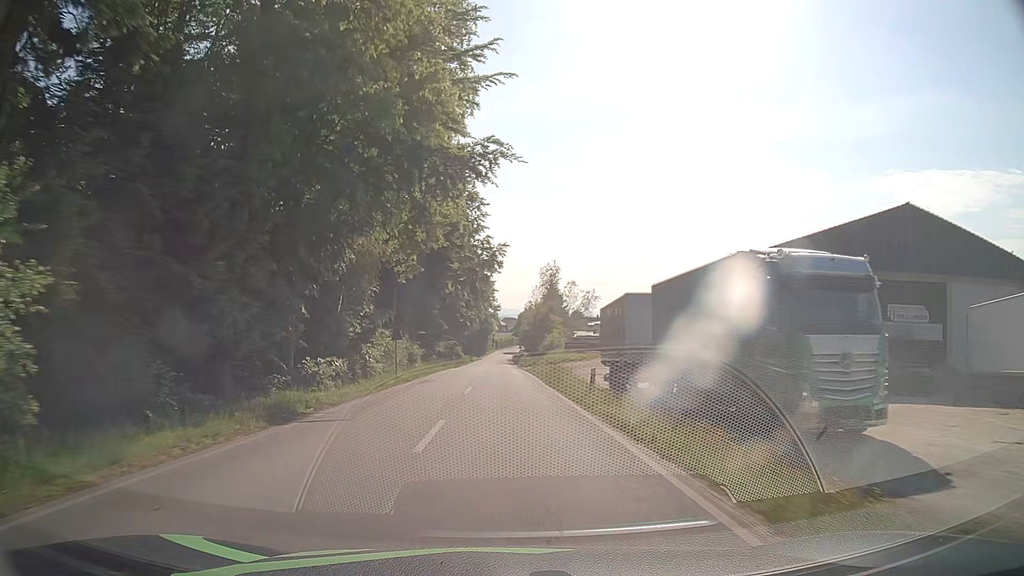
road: tertiary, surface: asphalt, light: Day
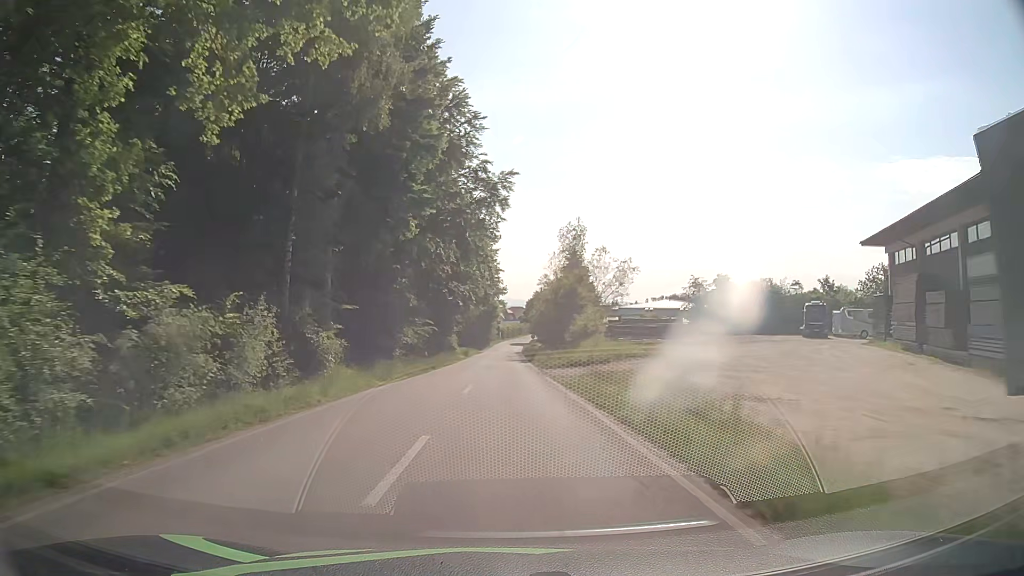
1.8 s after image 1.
(-0.1, +27.9) m; 0°
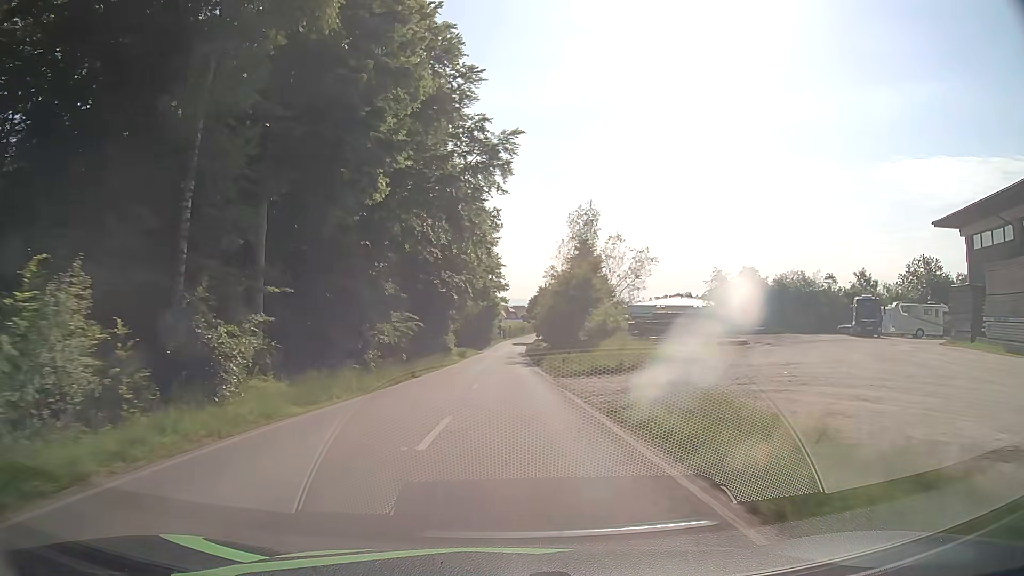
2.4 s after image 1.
(-0.1, +9.2) m; -1°
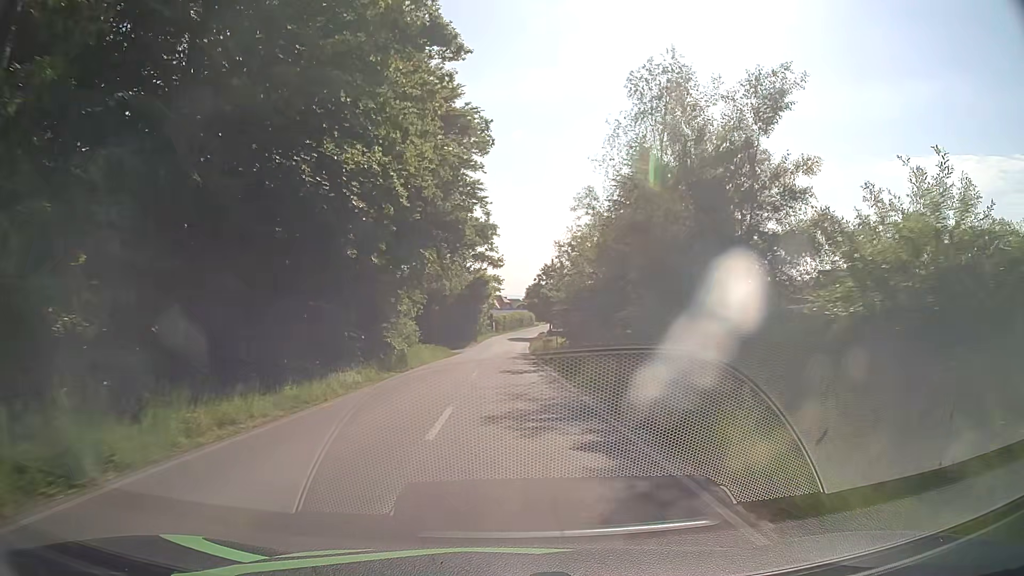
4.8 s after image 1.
(+0.2, +36.2) m; +1°
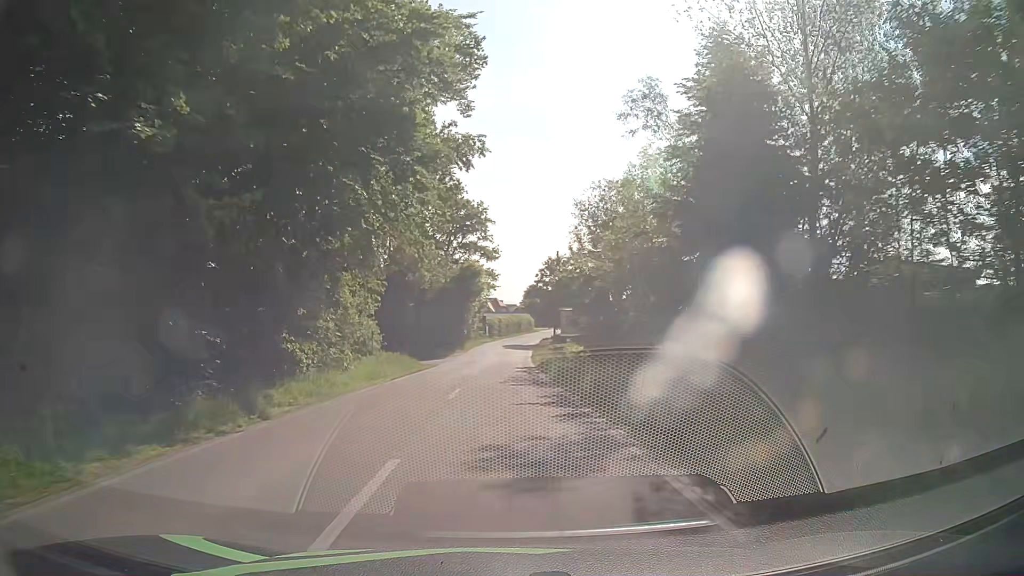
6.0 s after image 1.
(-0.1, +17.5) m; 0°
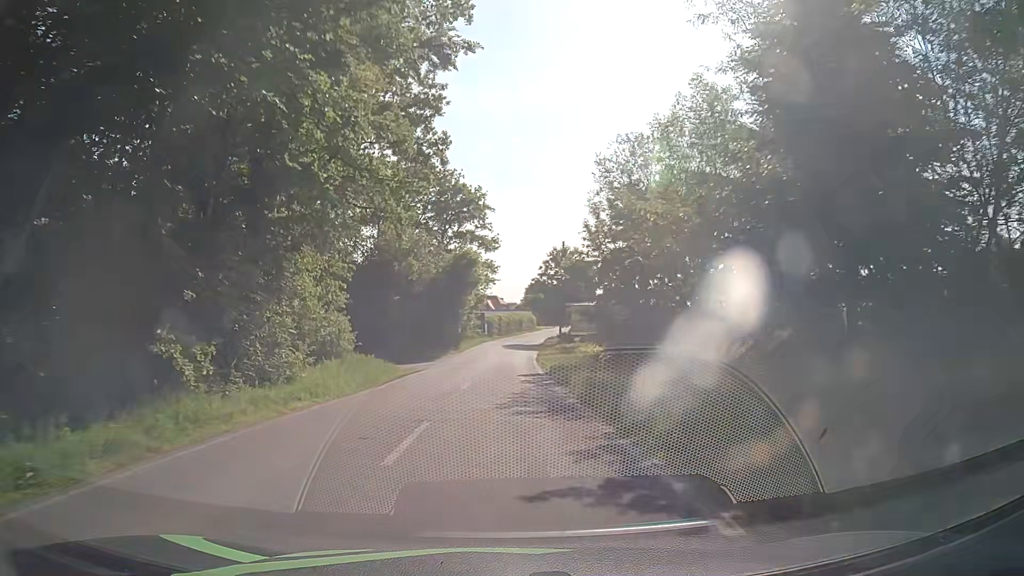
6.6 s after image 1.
(0.0, +8.4) m; -1°
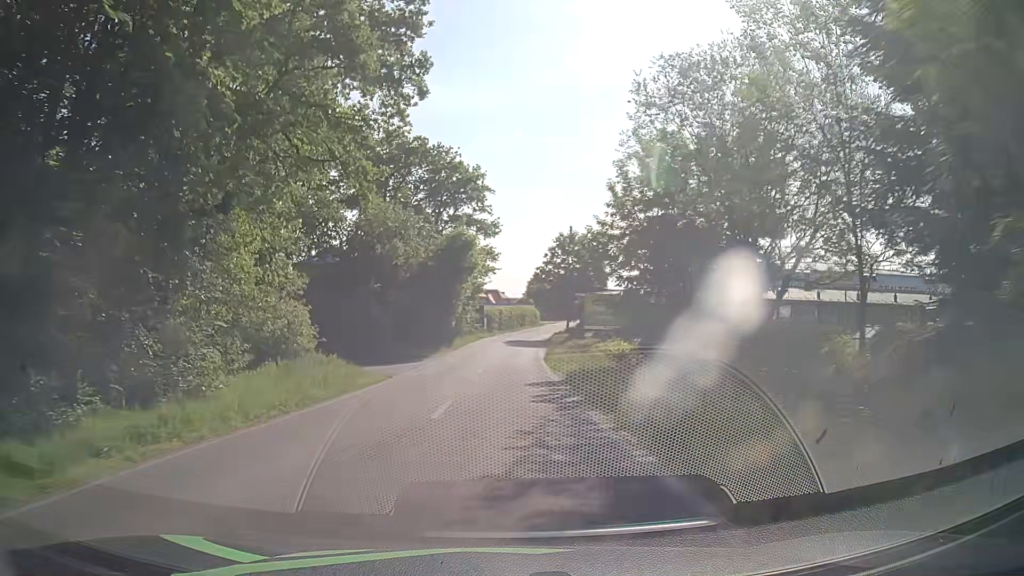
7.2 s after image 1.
(+0.1, +8.0) m; 0°
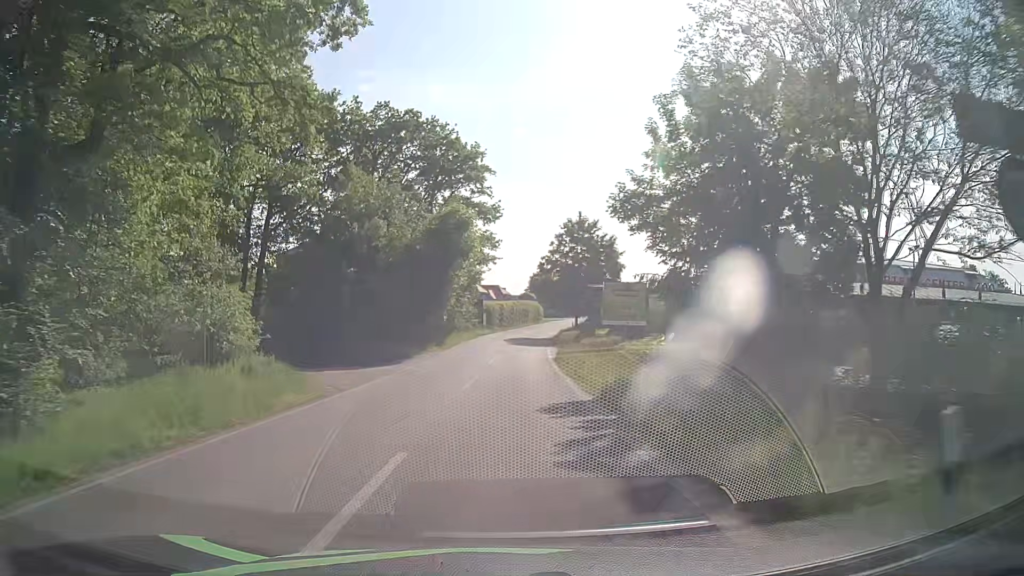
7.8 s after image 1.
(0.0, +7.5) m; -1°
